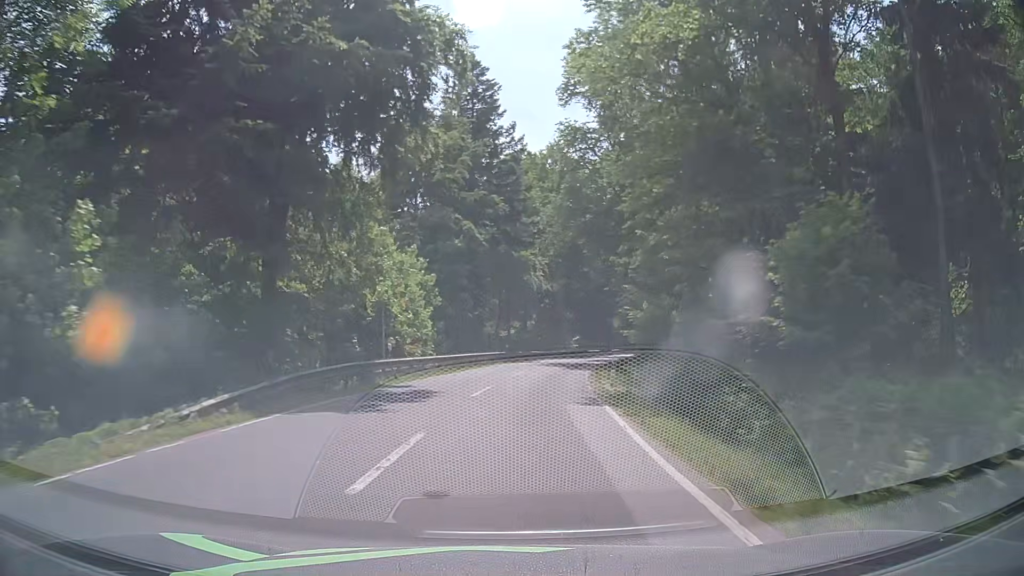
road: secondary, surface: asphalt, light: Day
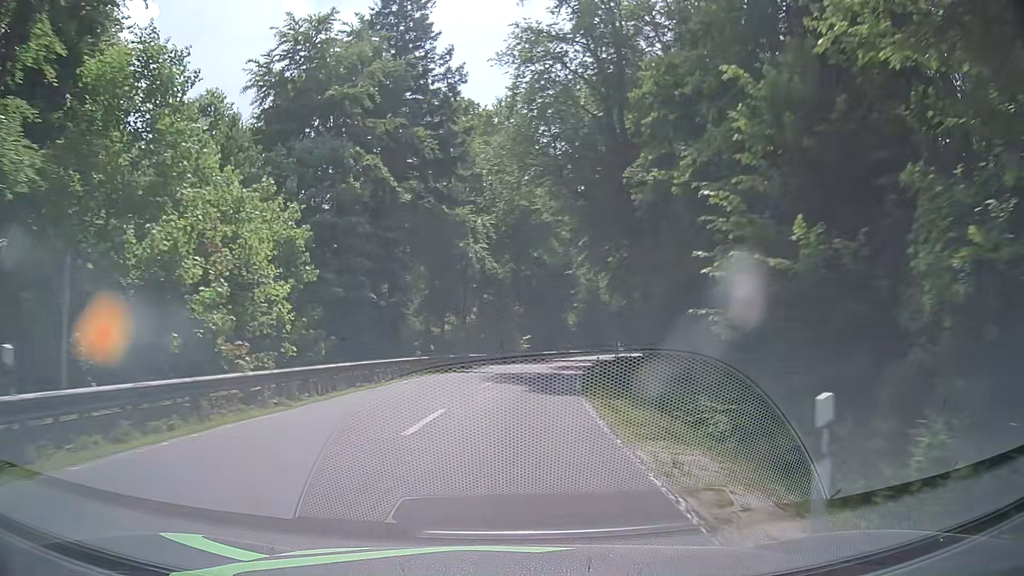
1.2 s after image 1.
(+0.7, +18.0) m; +5°
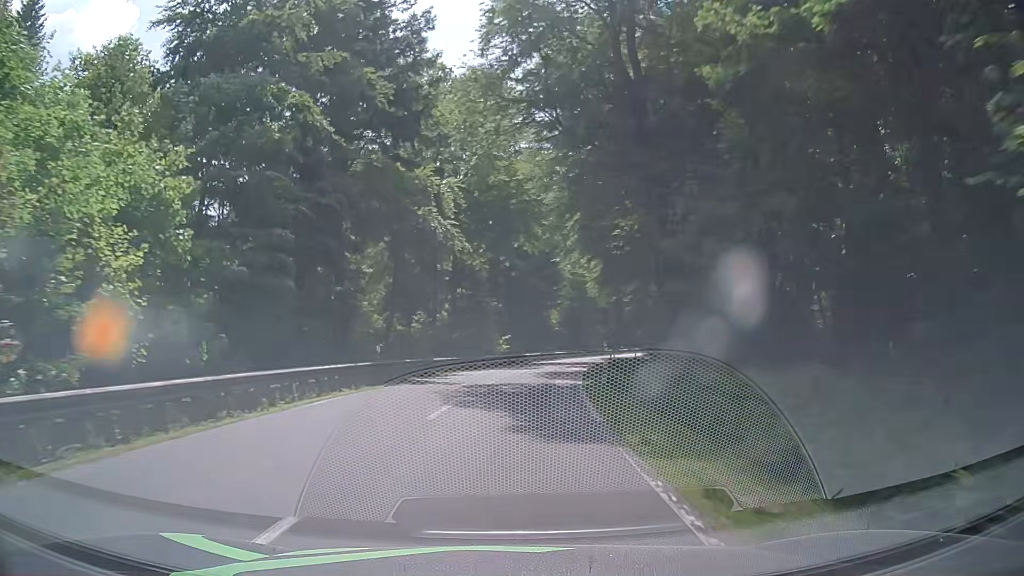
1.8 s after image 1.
(+0.1, +9.1) m; 0°
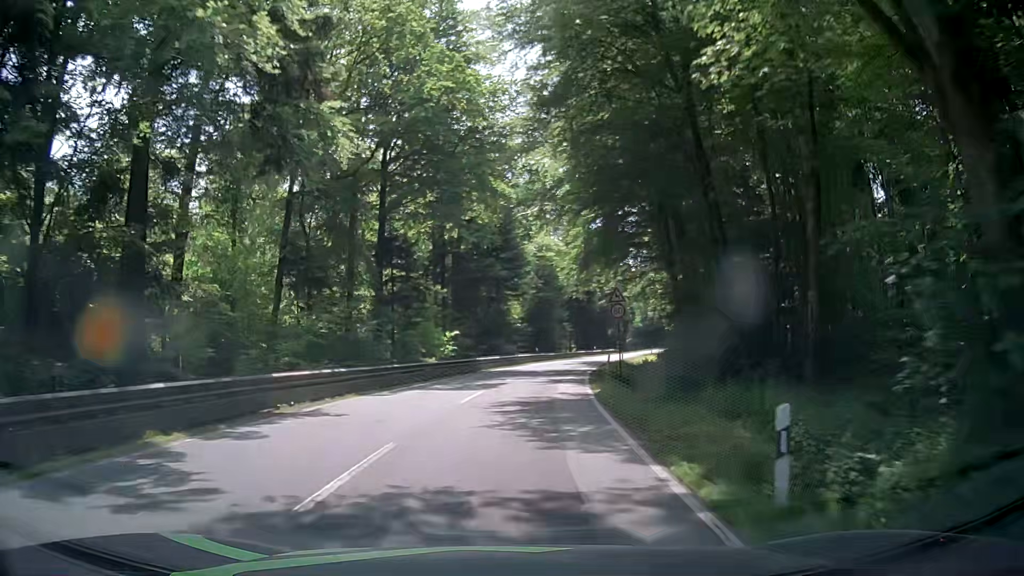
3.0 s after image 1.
(+1.1, +18.2) m; +4°
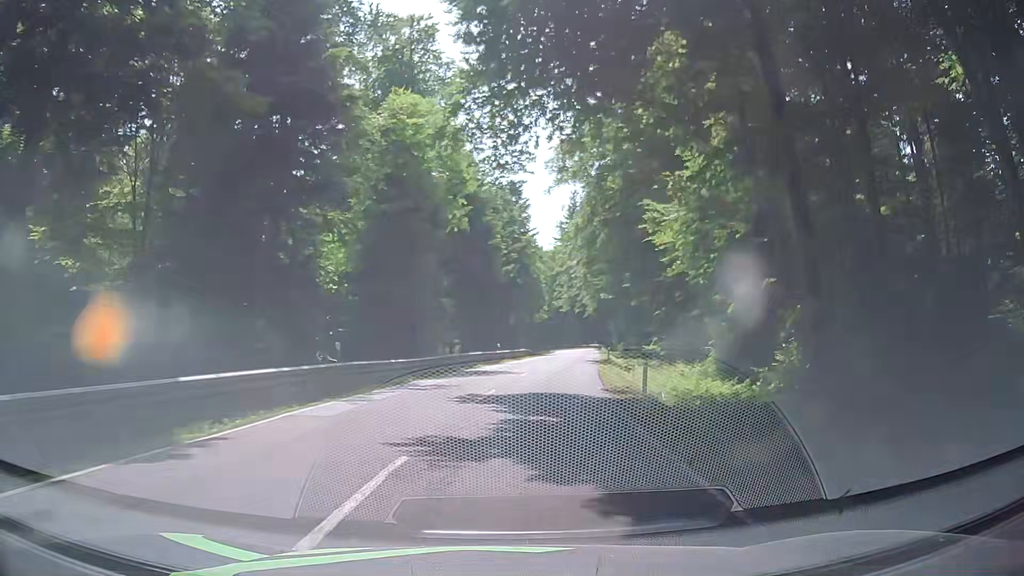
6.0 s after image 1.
(+4.4, +45.4) m; +10°
